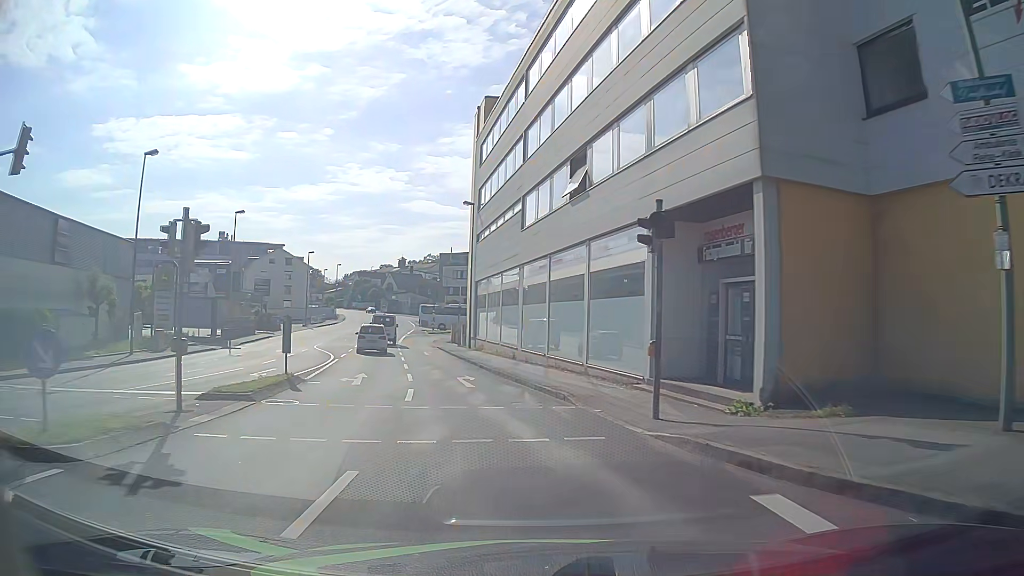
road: tertiary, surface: asphalt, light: Day
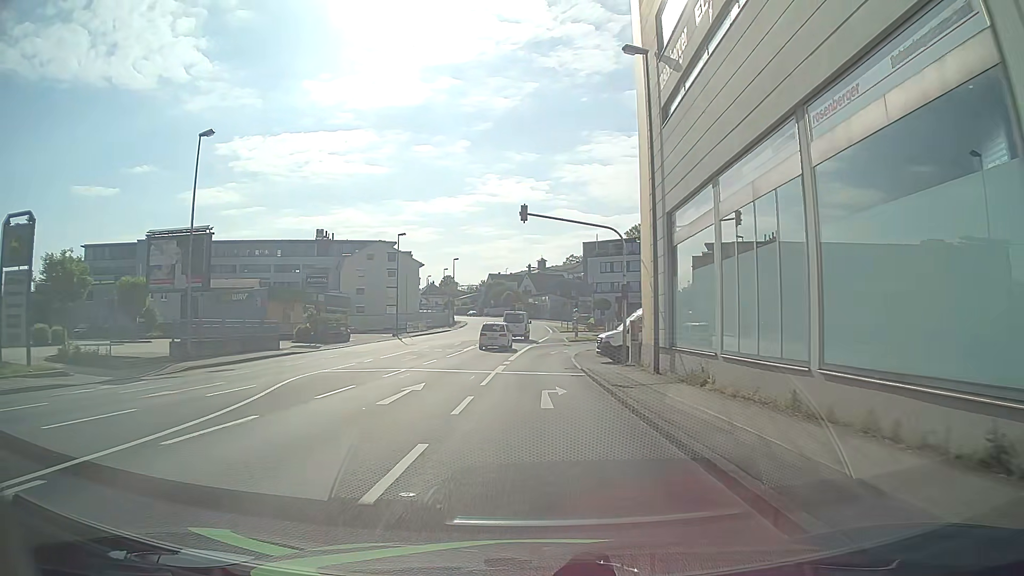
(-3.4, +26.6) m; -12°
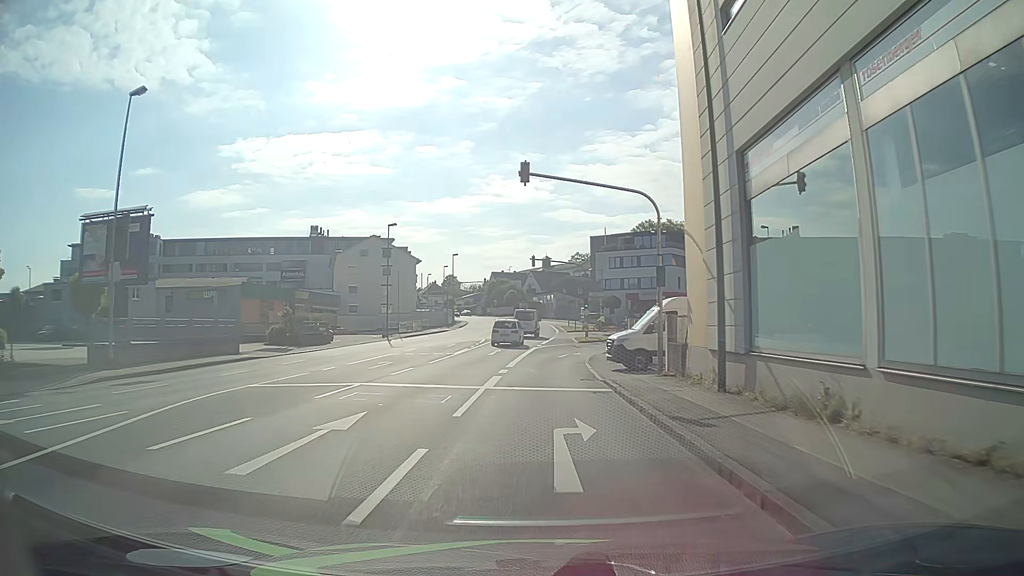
(0.0, +6.6) m; 0°
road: tertiary_link
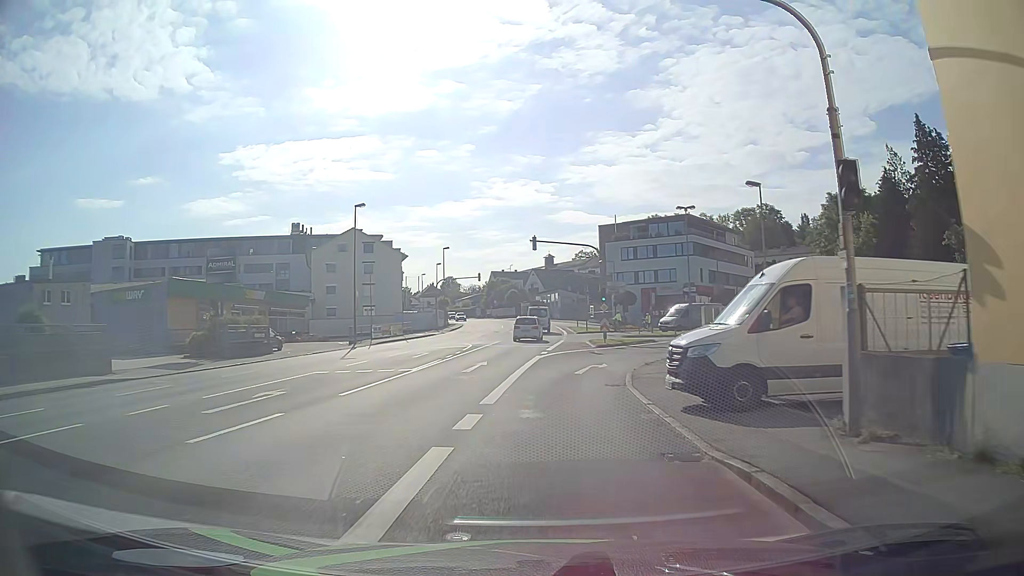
(-0.1, +11.8) m; -1°
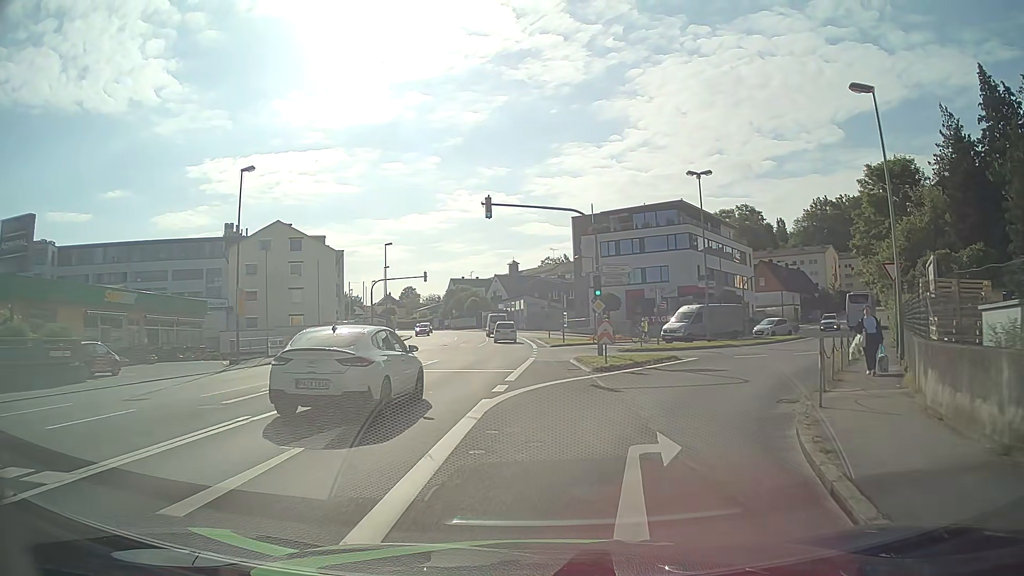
(+0.3, +15.3) m; +3°
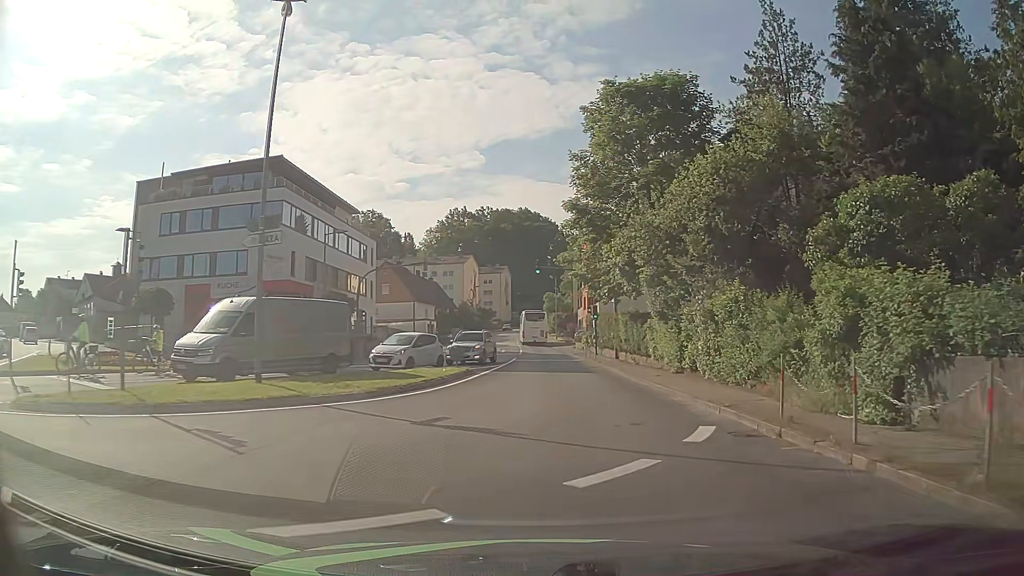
(+6.9, +23.2) m; +32°
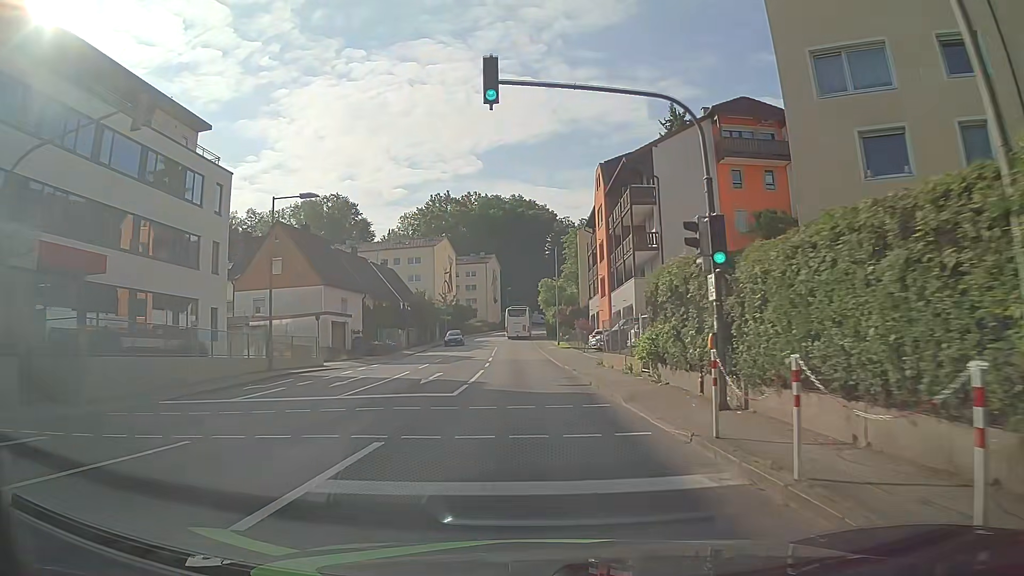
(+0.8, +32.1) m; +1°
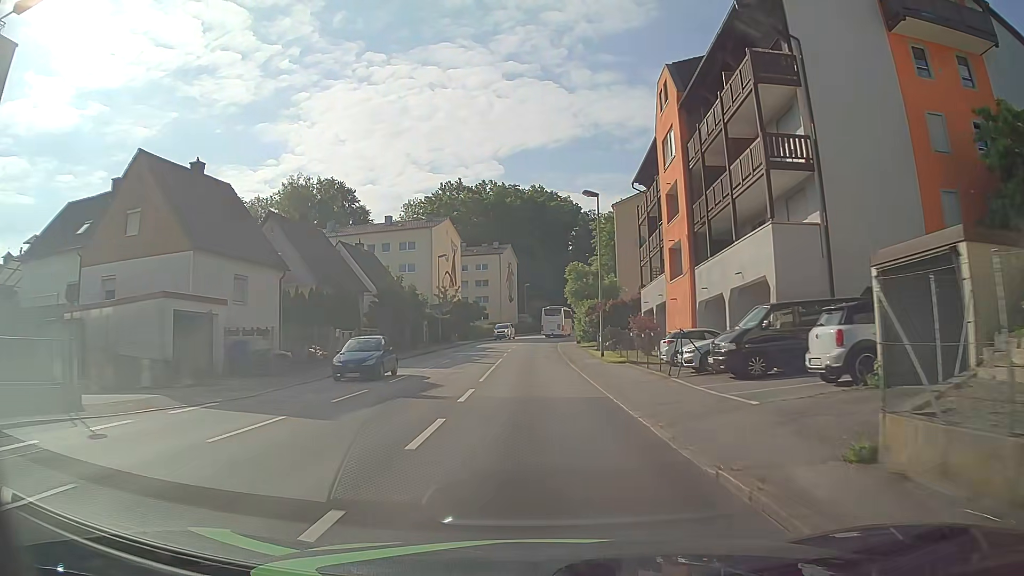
(-0.5, +21.1) m; -3°
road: tertiary
(0, +10) (0, +20) (0, +30) (0, +40) (0, +50) (0, +60) (+1, +70) (+2, +80) (+4, +90) (+5, +100) m
